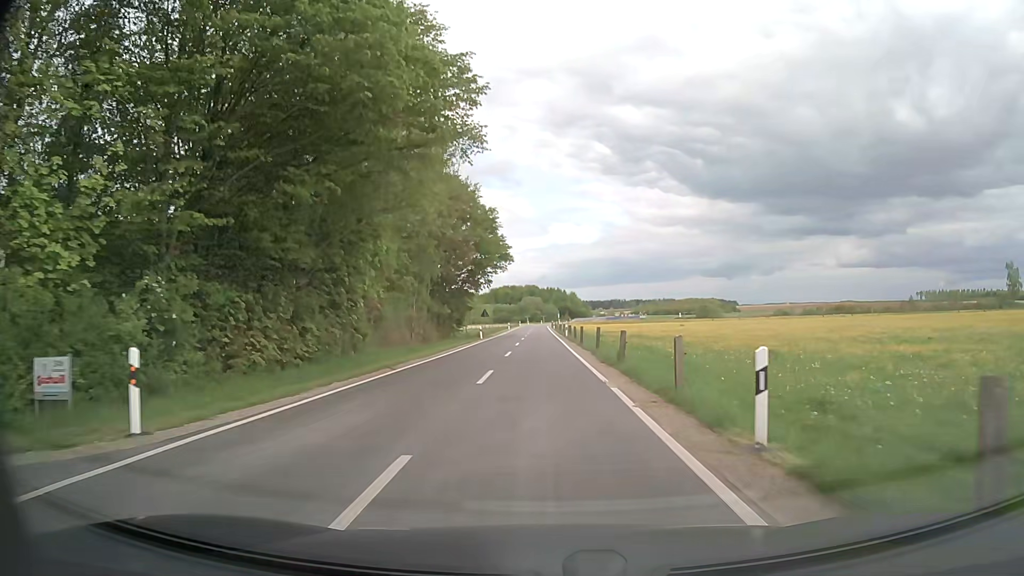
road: unclassified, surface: asphalt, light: Day
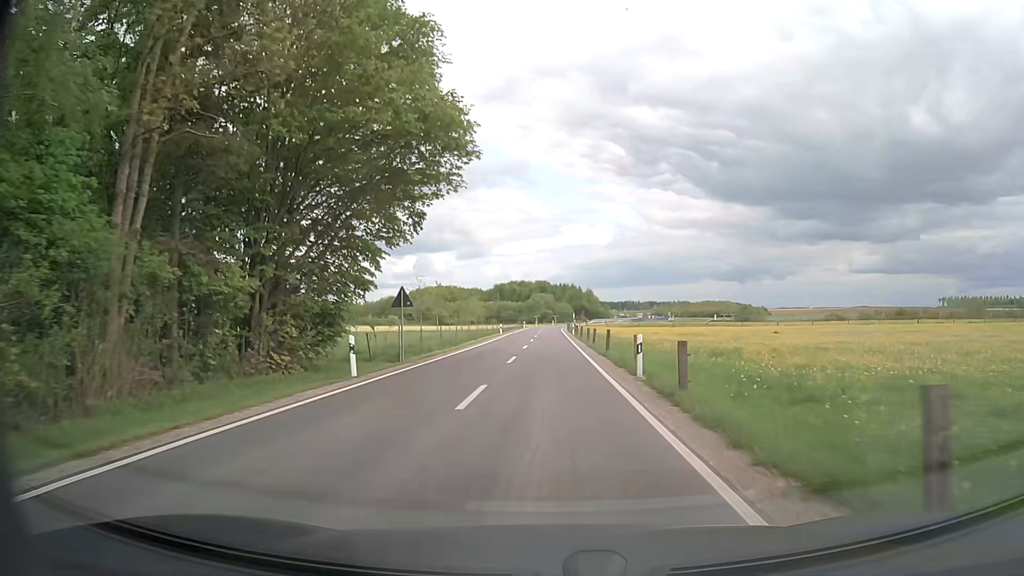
(-0.7, +40.9) m; -1°
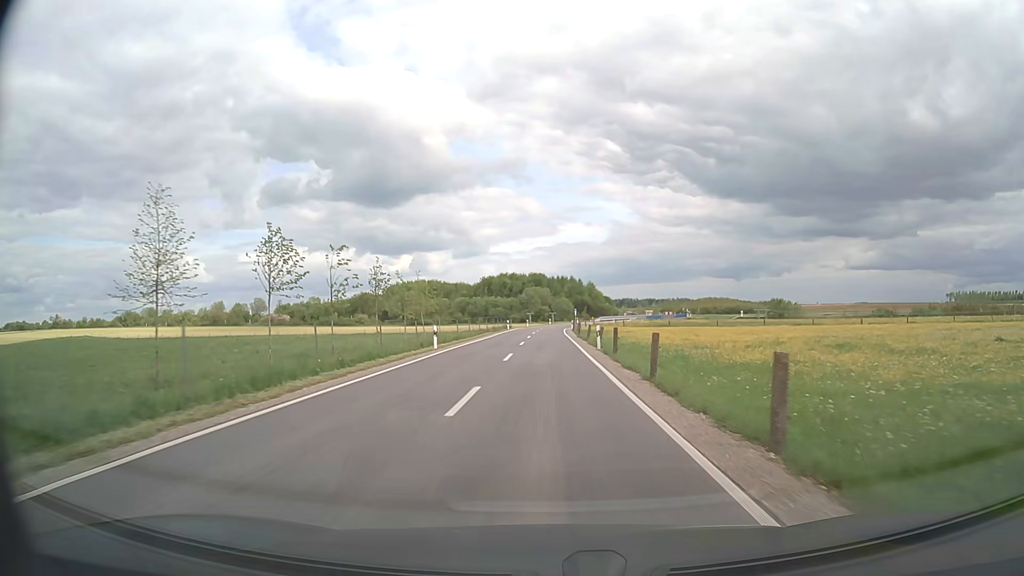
(+0.1, +37.6) m; 0°
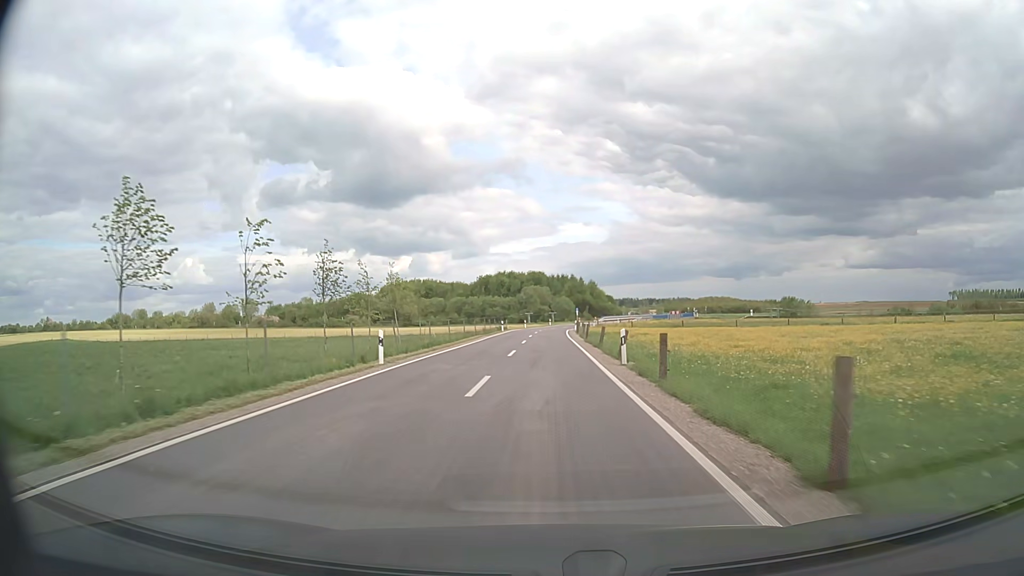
(0.0, +9.9) m; 0°
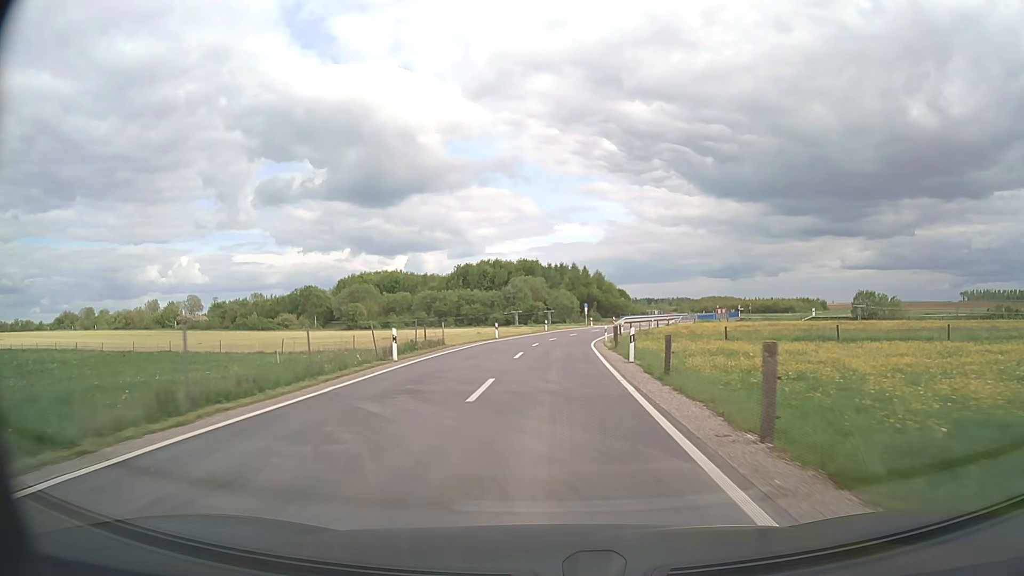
(-0.1, +48.6) m; 0°
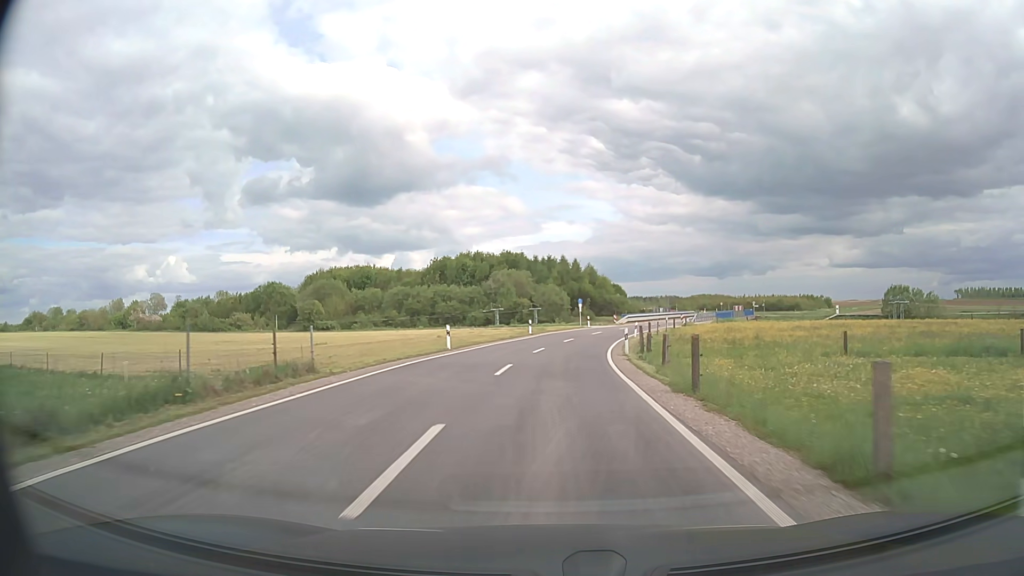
(+0.1, +18.5) m; +1°
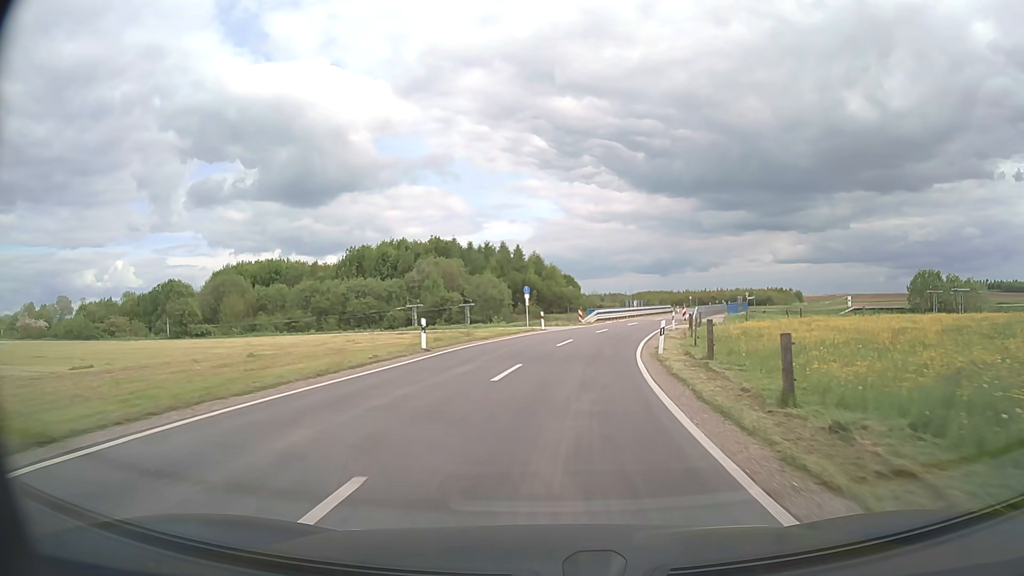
(+0.7, +27.0) m; +5°
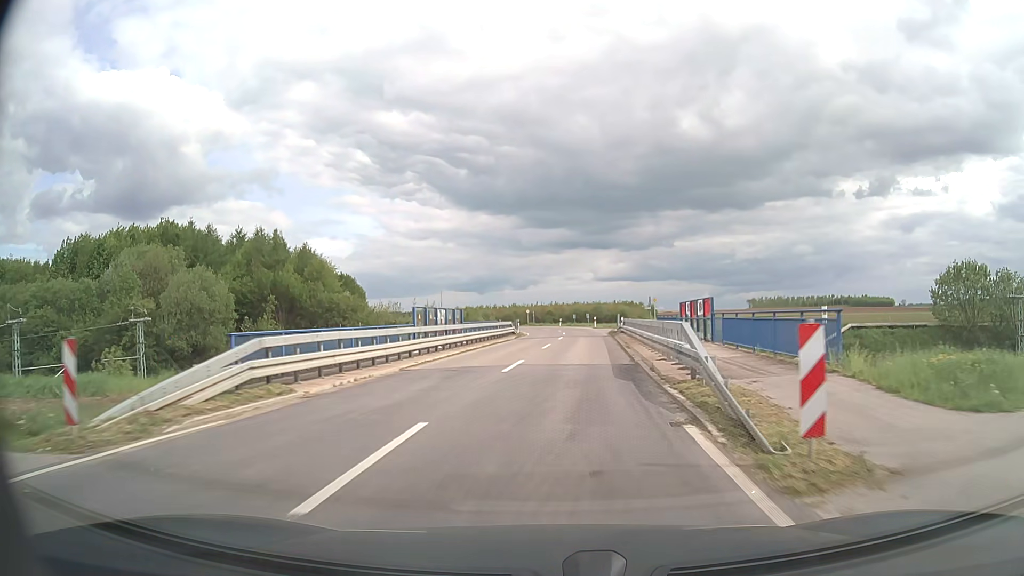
(+5.9, +44.7) m; +15°
(0, +10) (+1, +20) (+1, +30) (+2, +40) (+3, +50) (+3, +60) (+2, +70) (+1, +80) (-1, +90) (-3, +99) m
